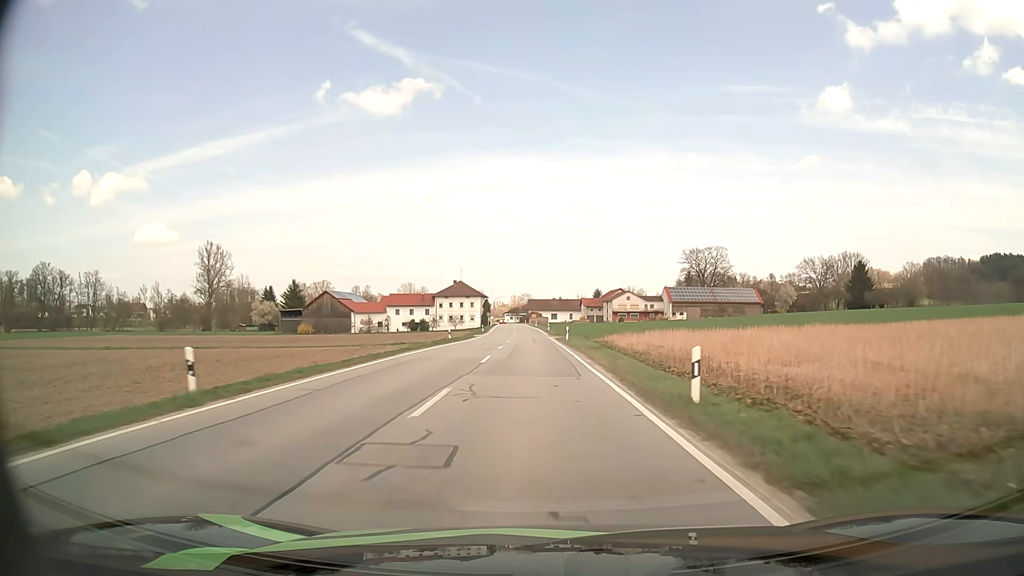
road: secondary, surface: asphalt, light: Day
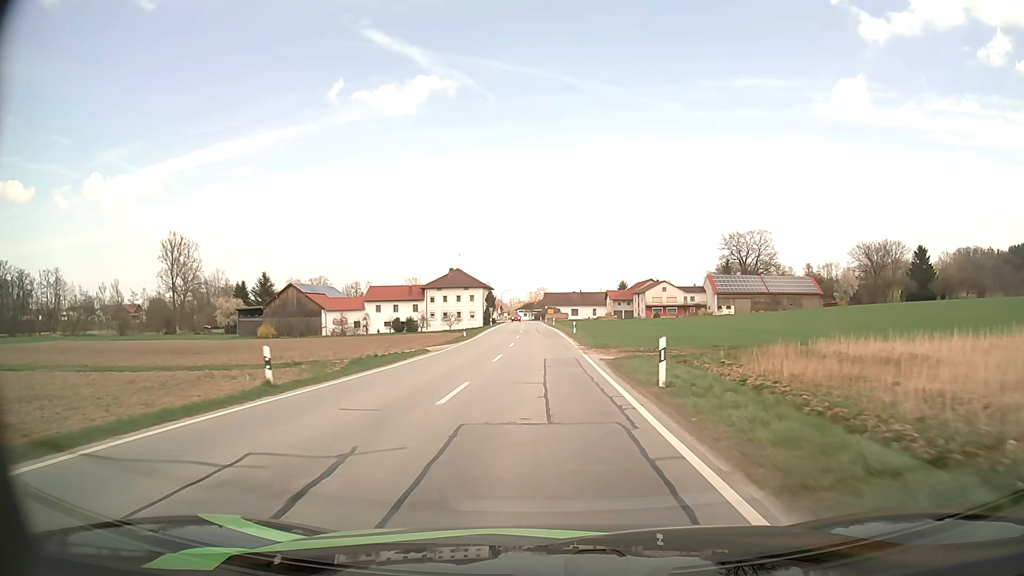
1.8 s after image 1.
(-0.5, +32.1) m; -2°
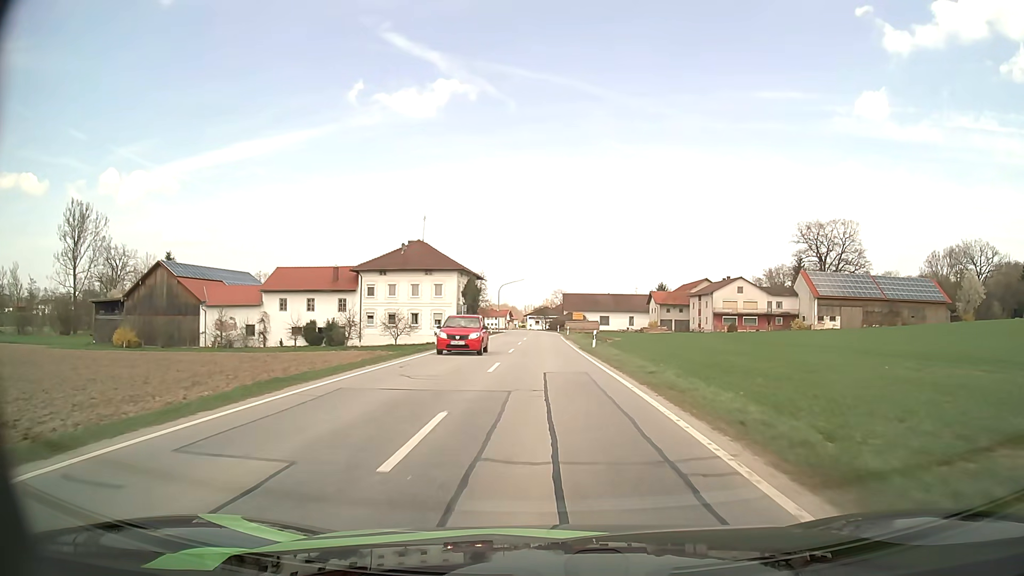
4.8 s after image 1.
(-0.7, +51.2) m; -1°
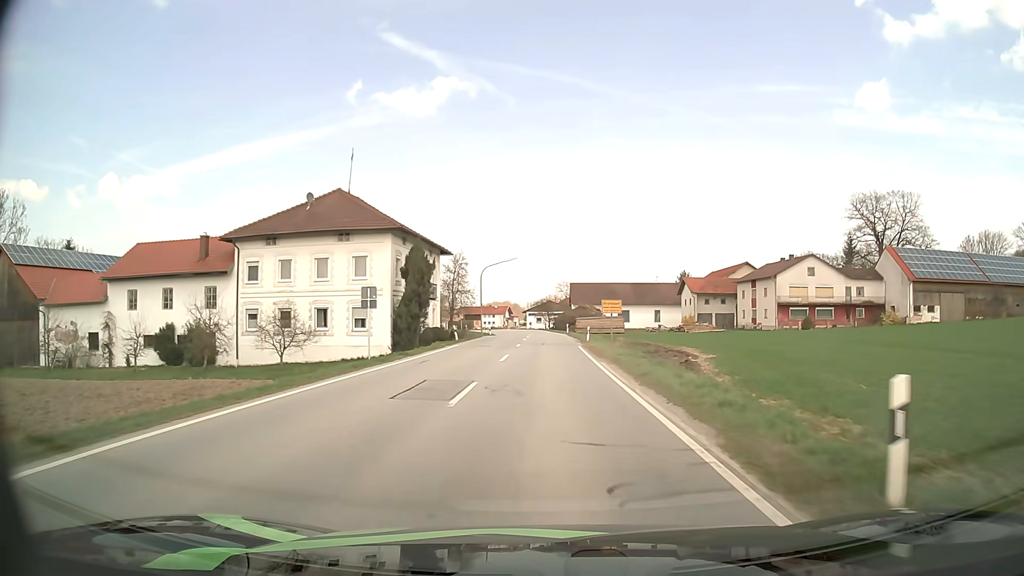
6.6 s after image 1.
(0.0, +29.2) m; 0°
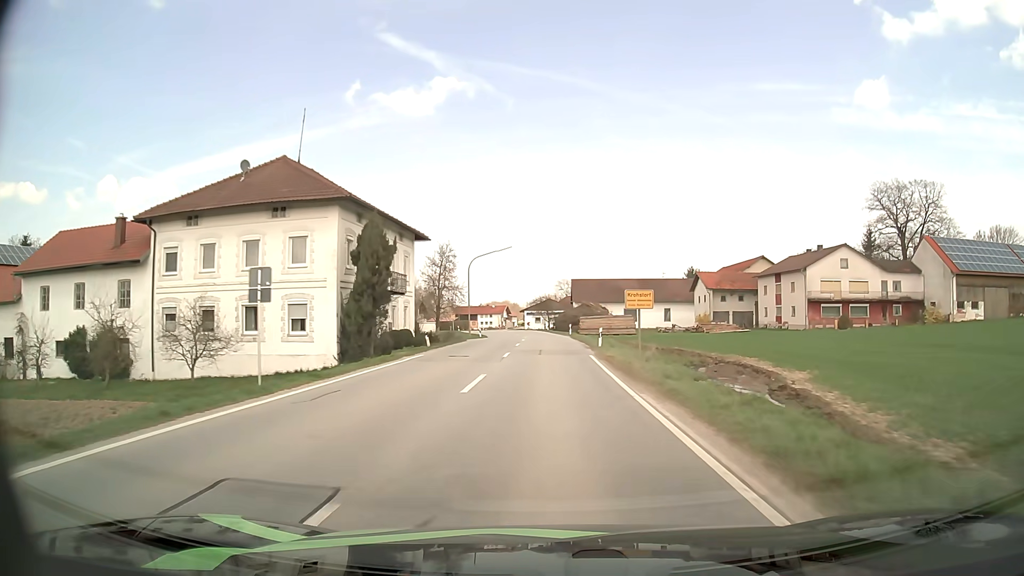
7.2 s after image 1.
(0.0, +9.7) m; 0°
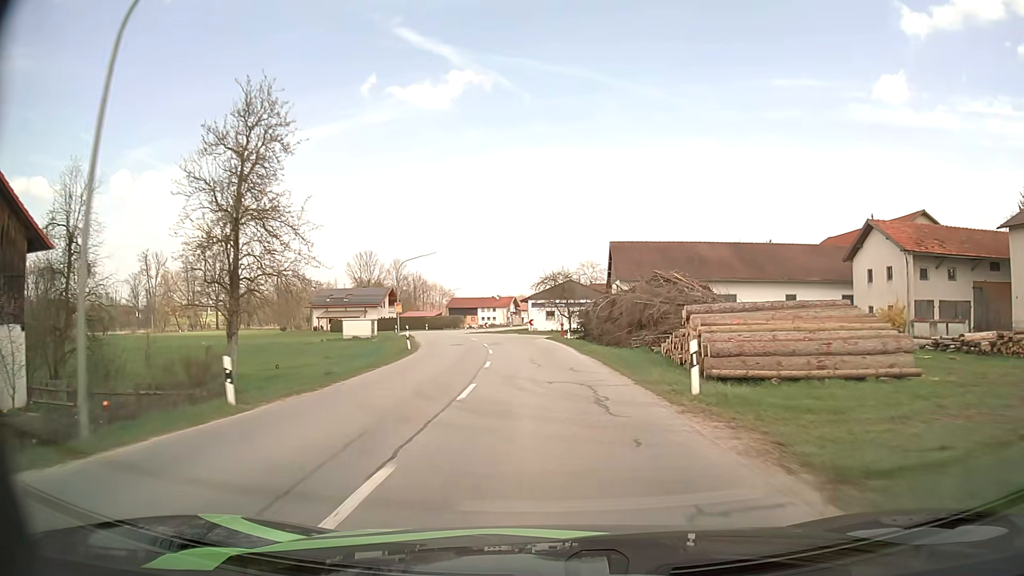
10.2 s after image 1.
(-0.2, +48.3) m; -1°
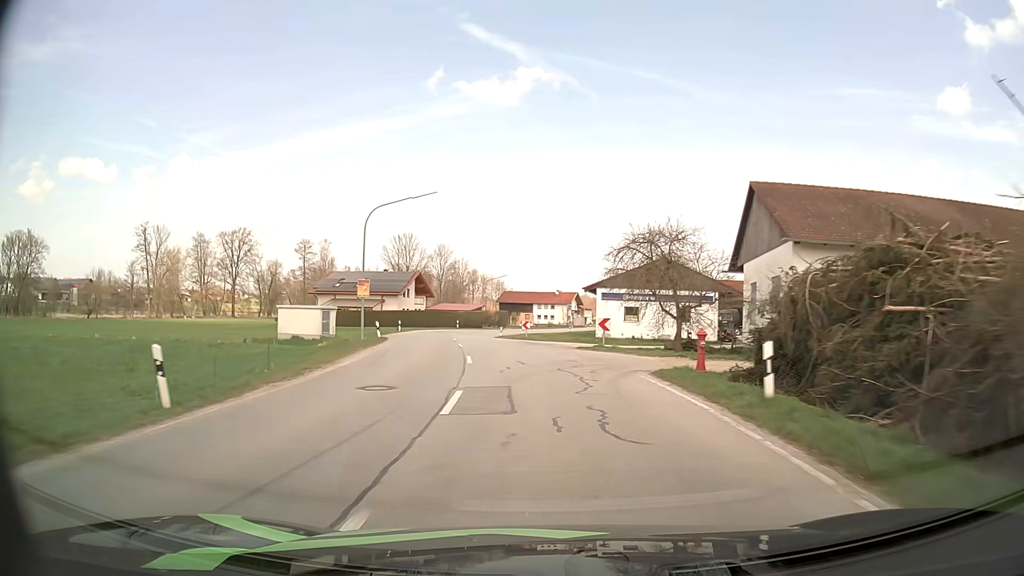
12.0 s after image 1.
(-1.0, +27.6) m; -5°
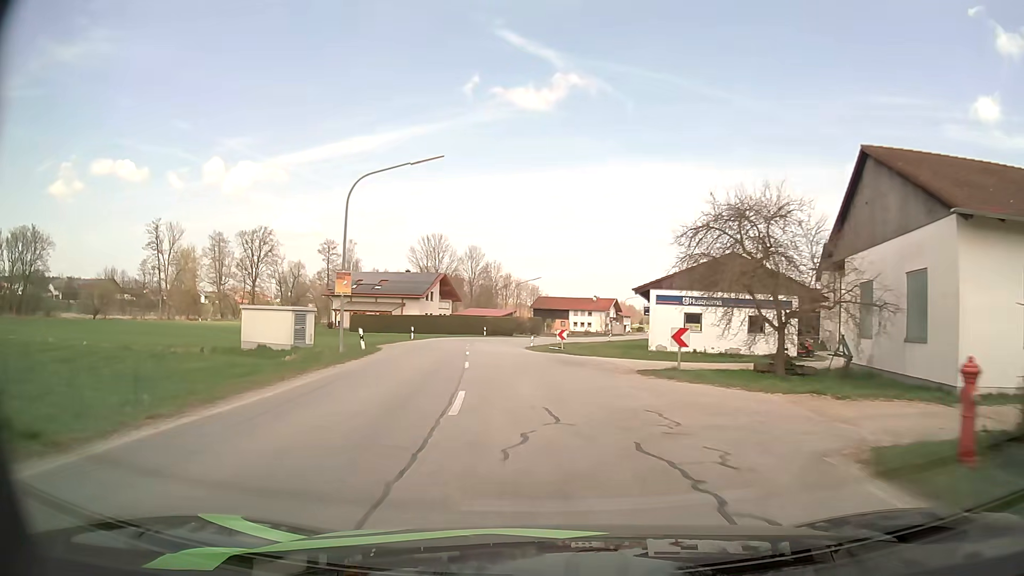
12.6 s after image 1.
(-0.2, +9.0) m; -3°
(0, +10) (-1, +20) (-2, +30) (-3, +40) (-3, +50) (-3, +60) (-2, +70) (+1, +80) (+4, +89) (+7, +98) m
